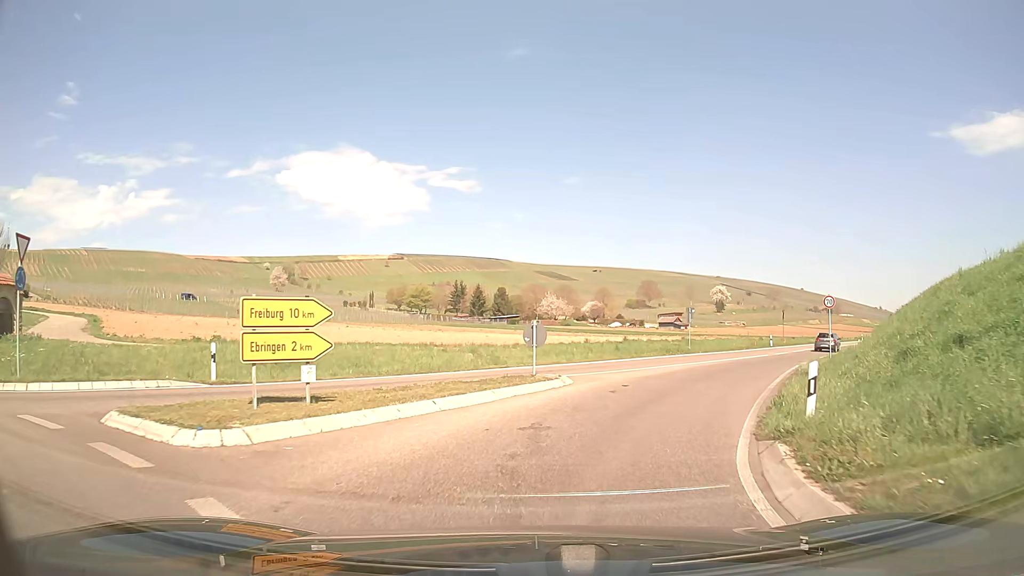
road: primary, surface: asphalt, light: Day
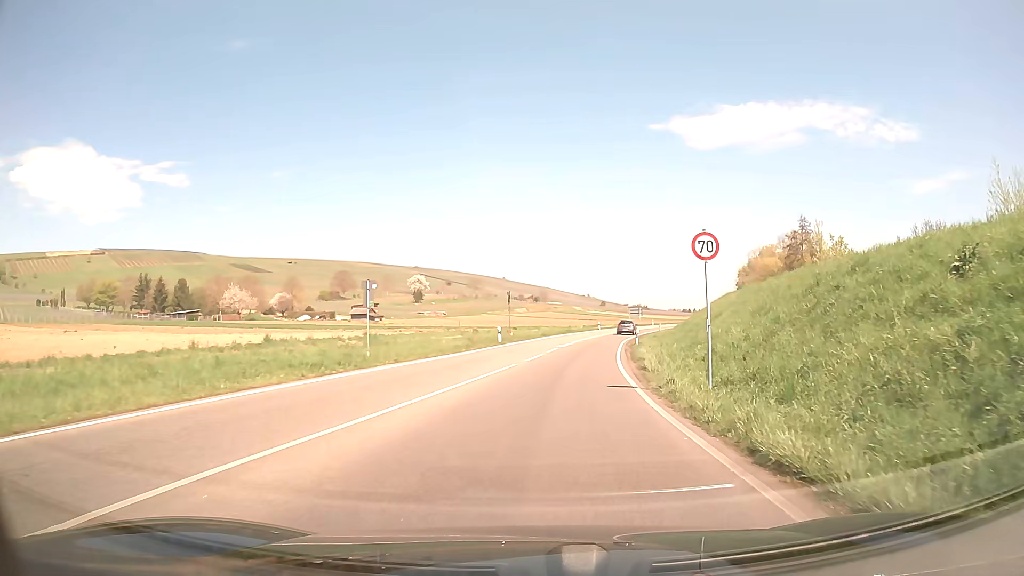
(+4.7, +19.1) m; +26°
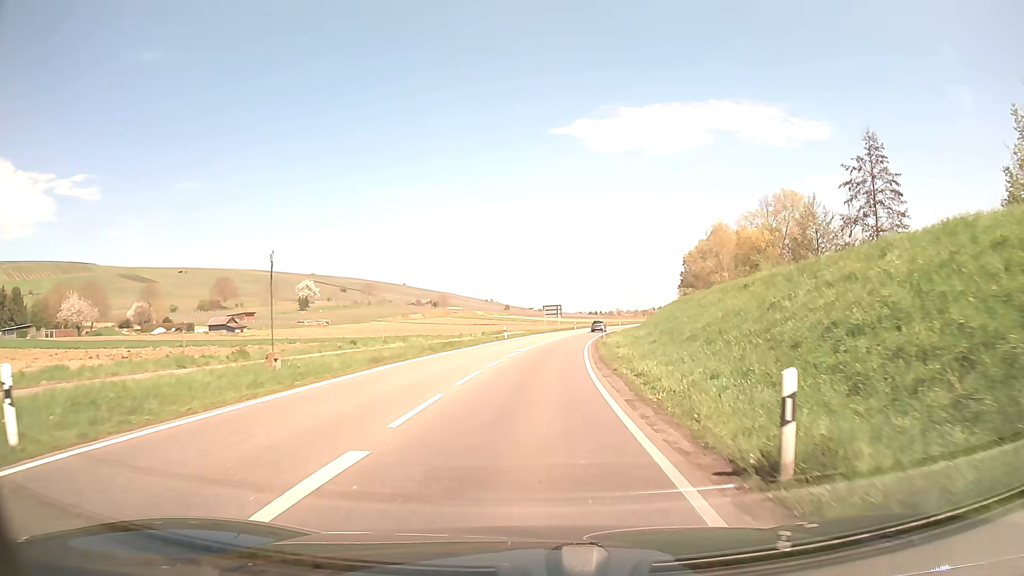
(+3.0, +33.9) m; +8°
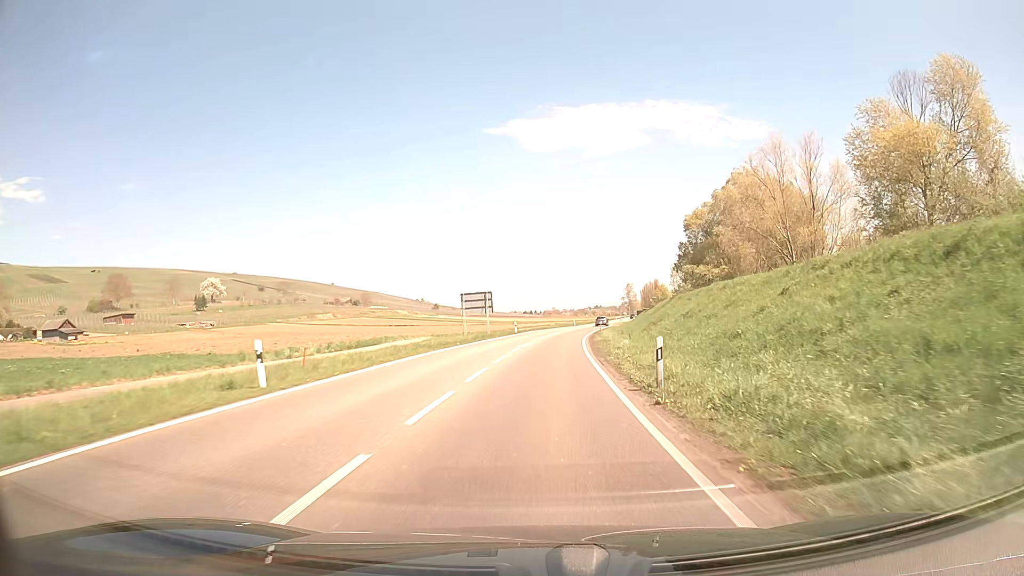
(+2.0, +42.7) m; +6°
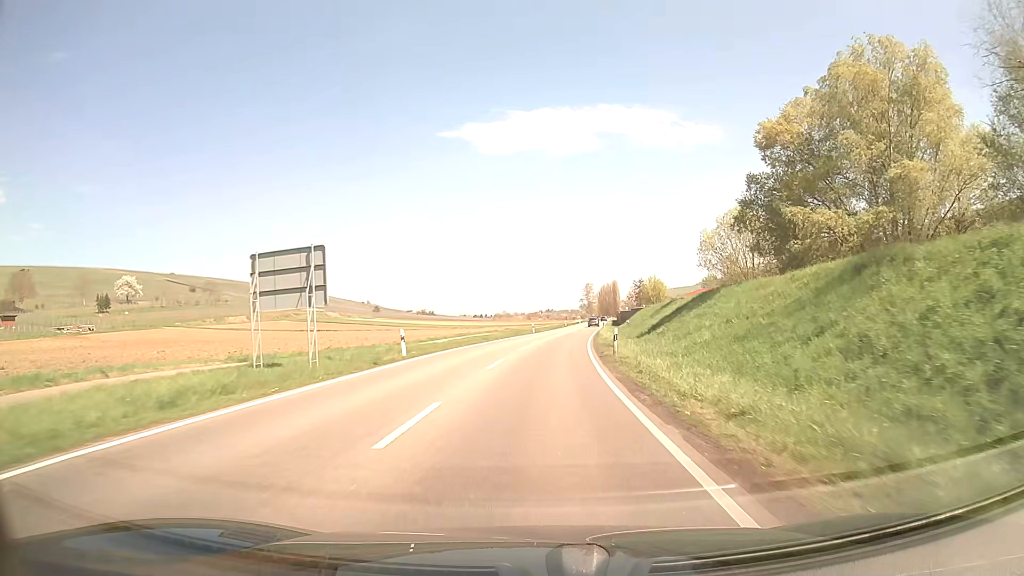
(+1.4, +38.2) m; +4°
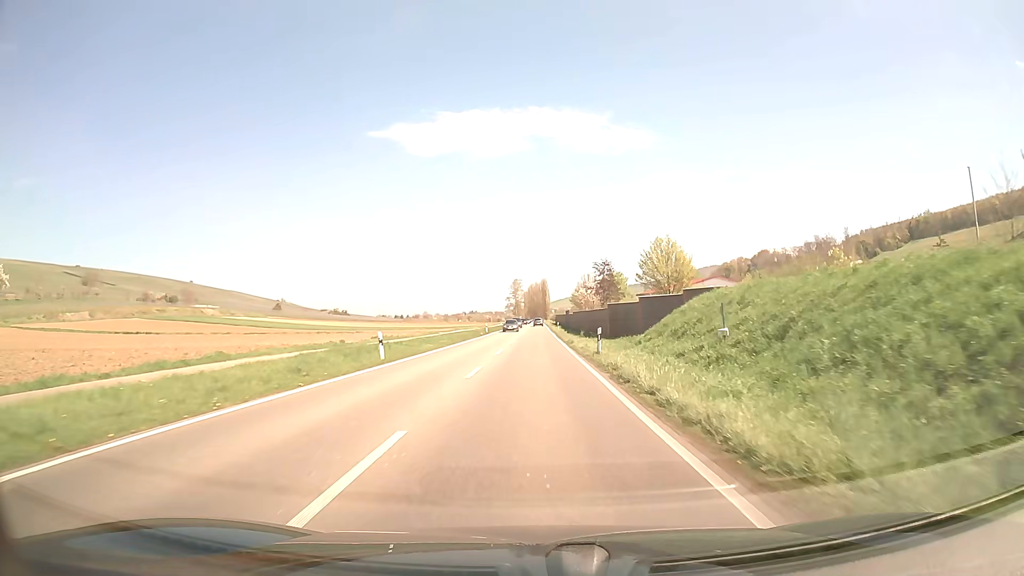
(+2.8, +51.0) m; +6°
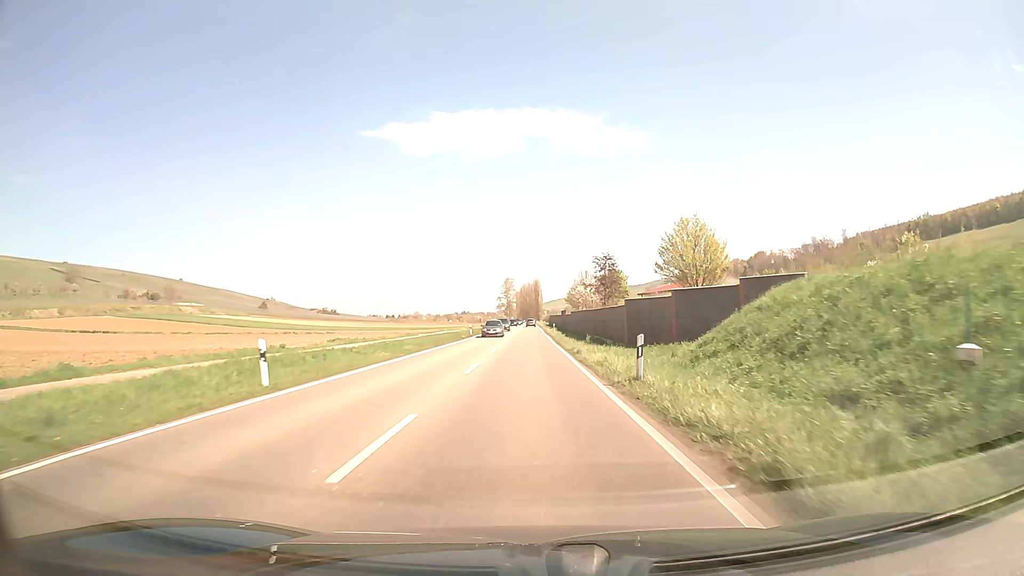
(+0.1, +10.6) m; +1°
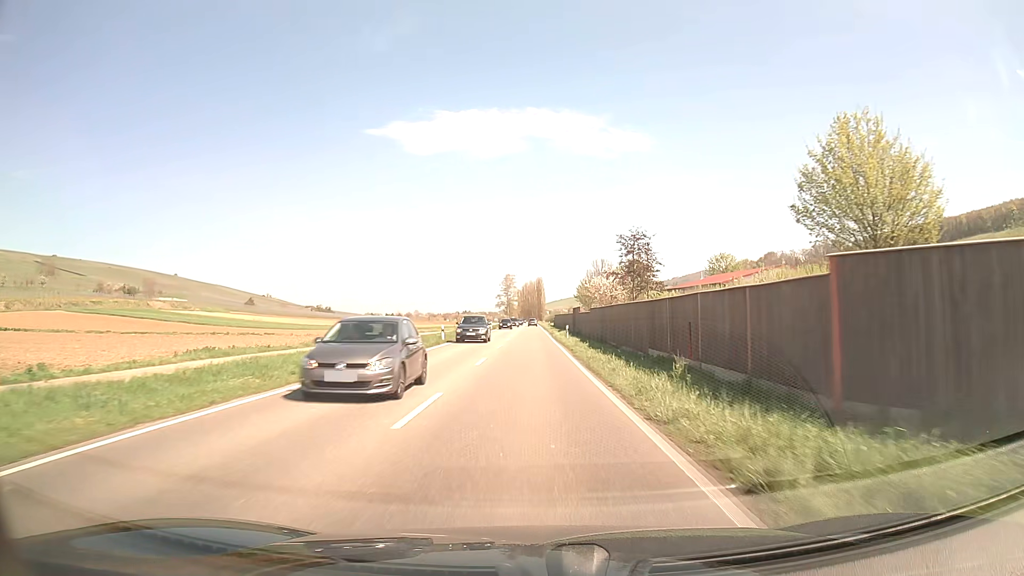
(0.0, +21.3) m; 0°
(0, +10) (0, +20) (0, +30) (0, +40) (0, +50) (0, +60) (0, +70) (0, +80) (0, +90) (0, +100) m
